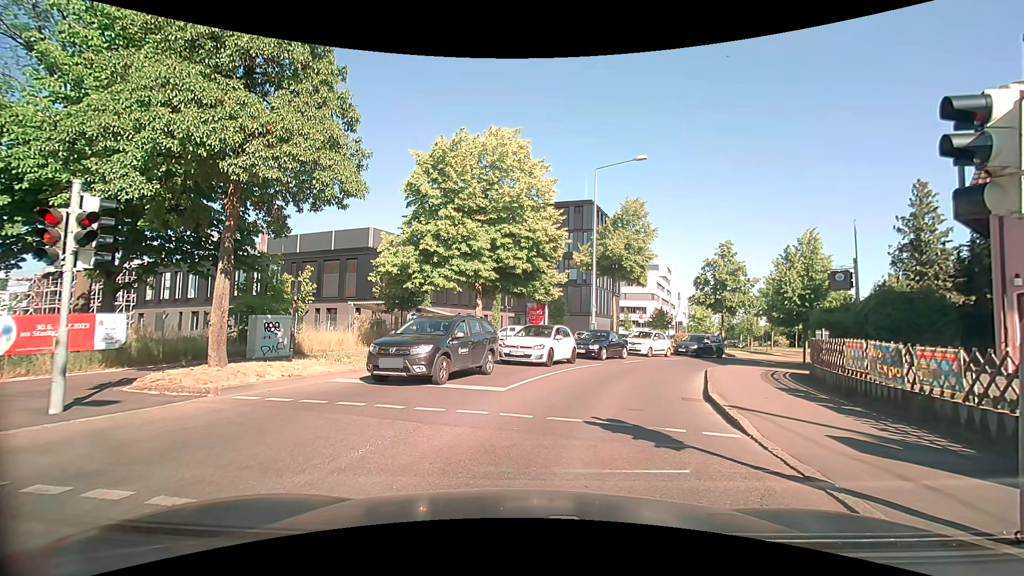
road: tertiary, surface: asphalt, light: Day
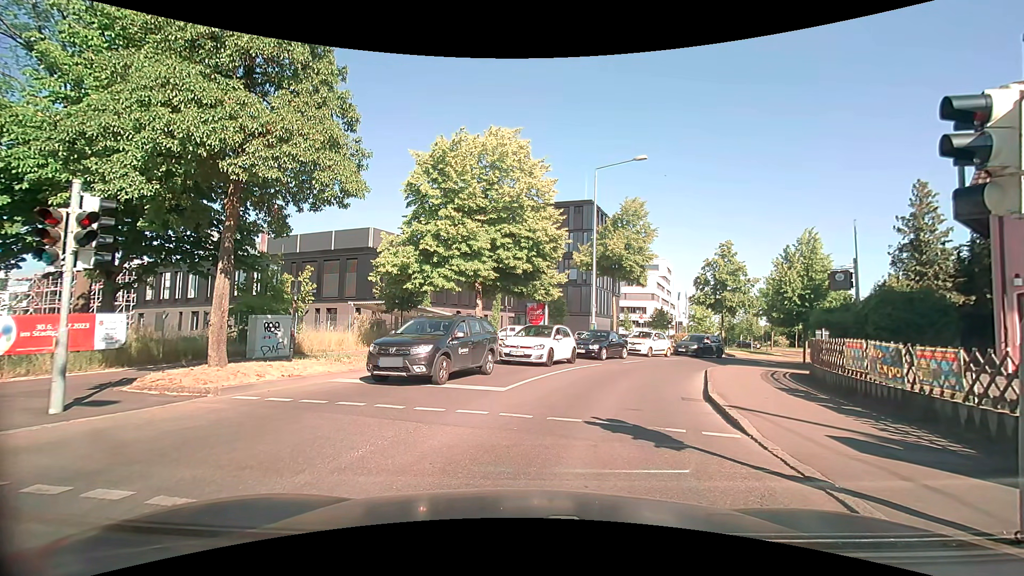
(0.0, 0.0) m; 0°
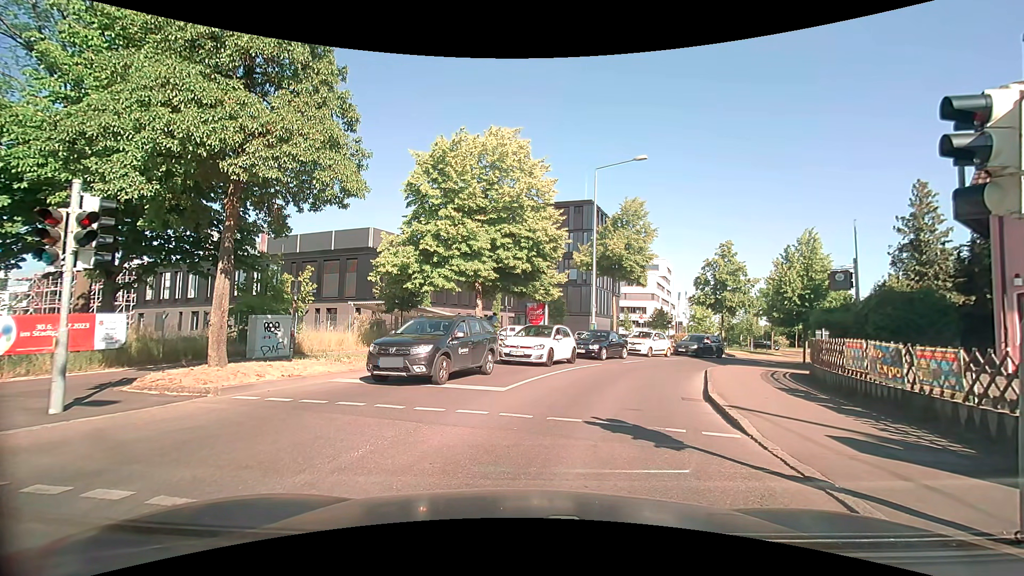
(0.0, 0.0) m; 0°
